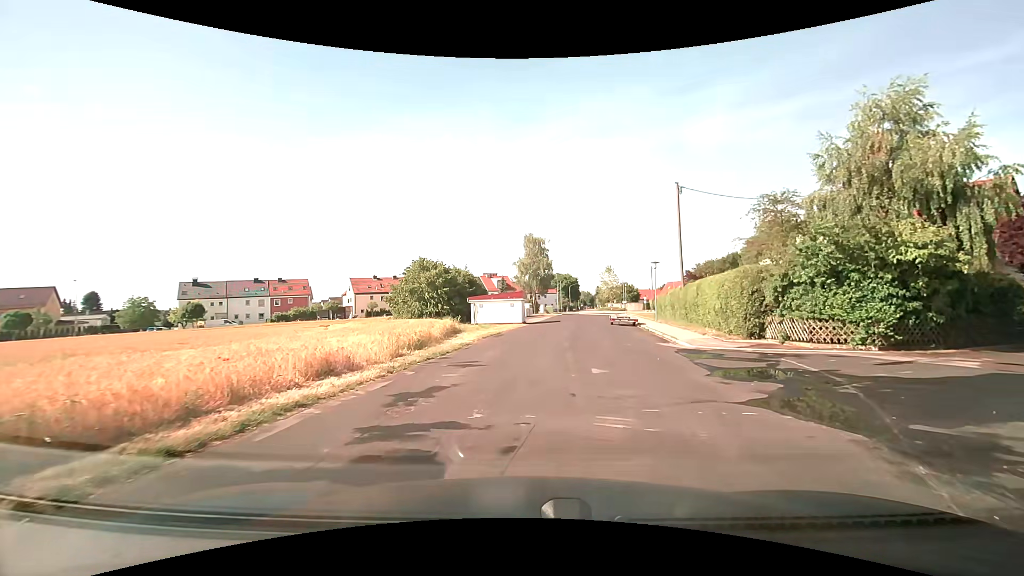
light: Day
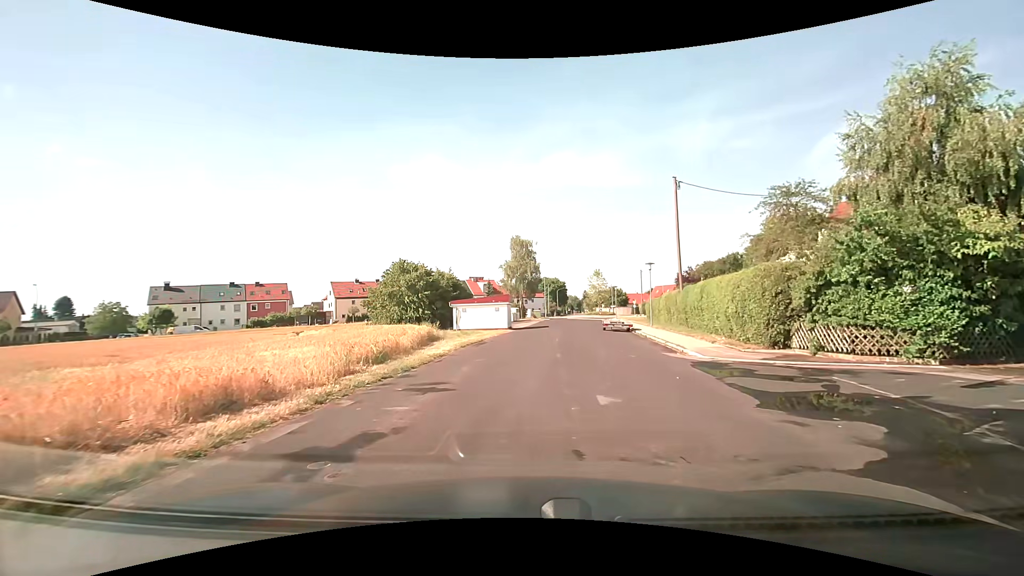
(0.0, +2.9) m; +1°
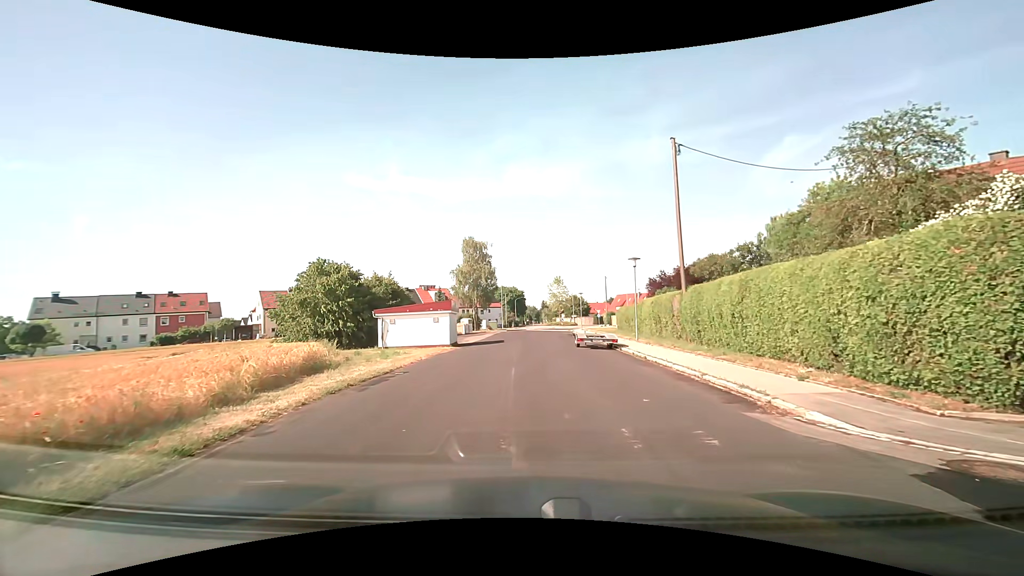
(+0.6, +9.9) m; +5°
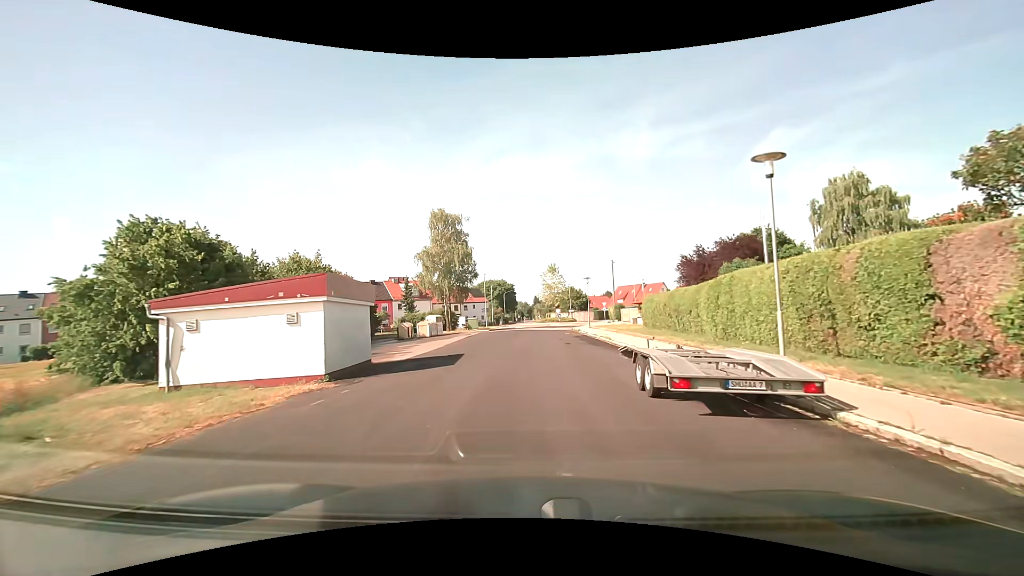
(+0.5, +18.5) m; +1°
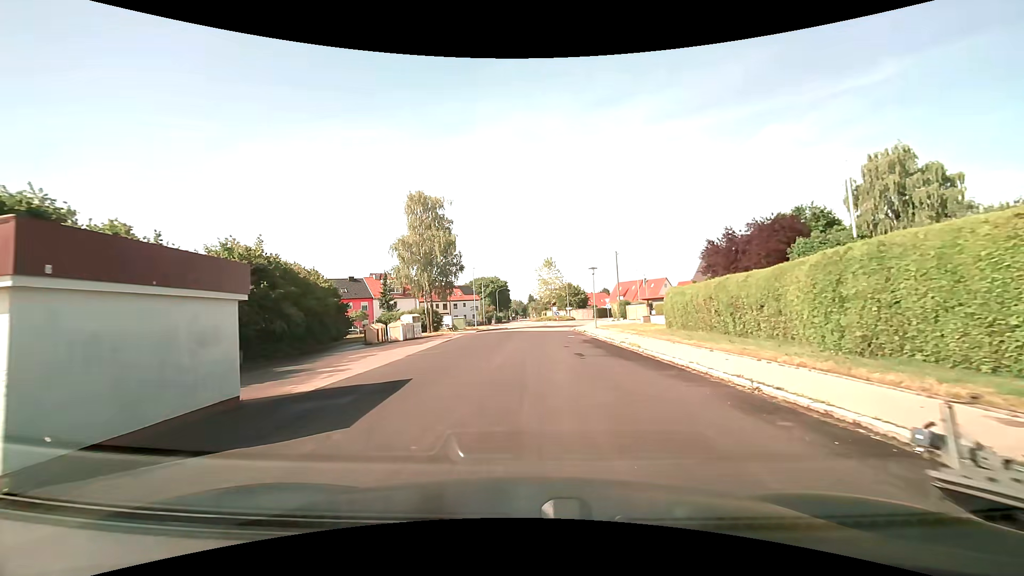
(0.0, +8.5) m; +1°
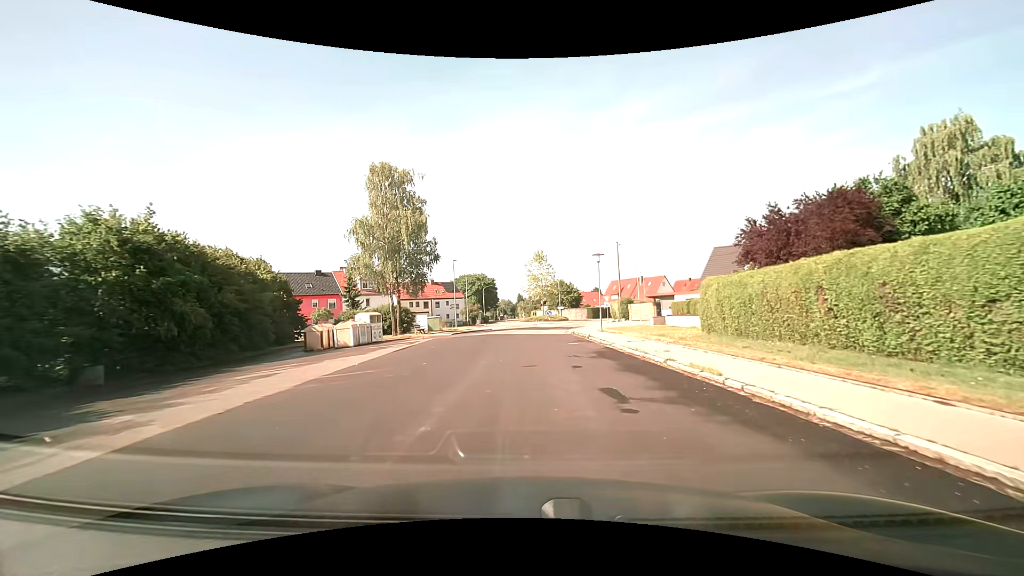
(+0.1, +9.1) m; +1°
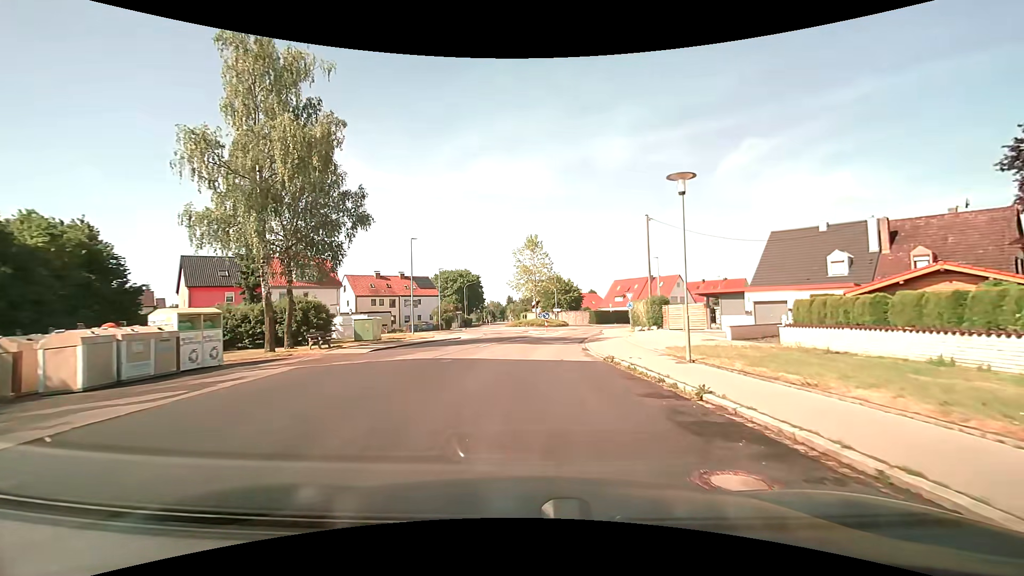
(+0.2, +18.8) m; +1°
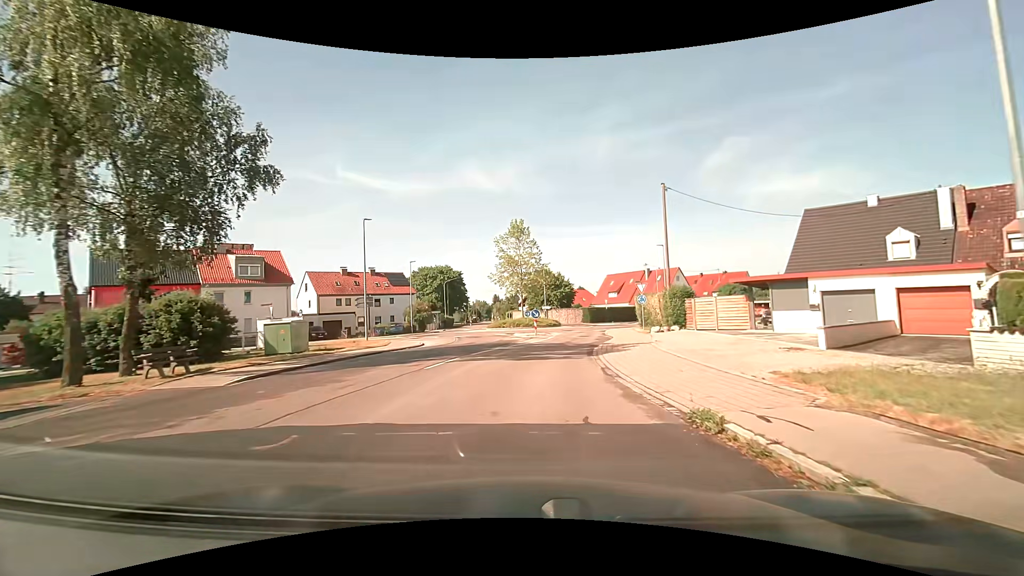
(+0.1, +9.1) m; +2°
(0, +10) (+1, +20) (+3, +30) (+4, +40) (+7, +49) (+8, +59) (+1, +65) (-8, +61) (-14, +53) (-20, +46) m
